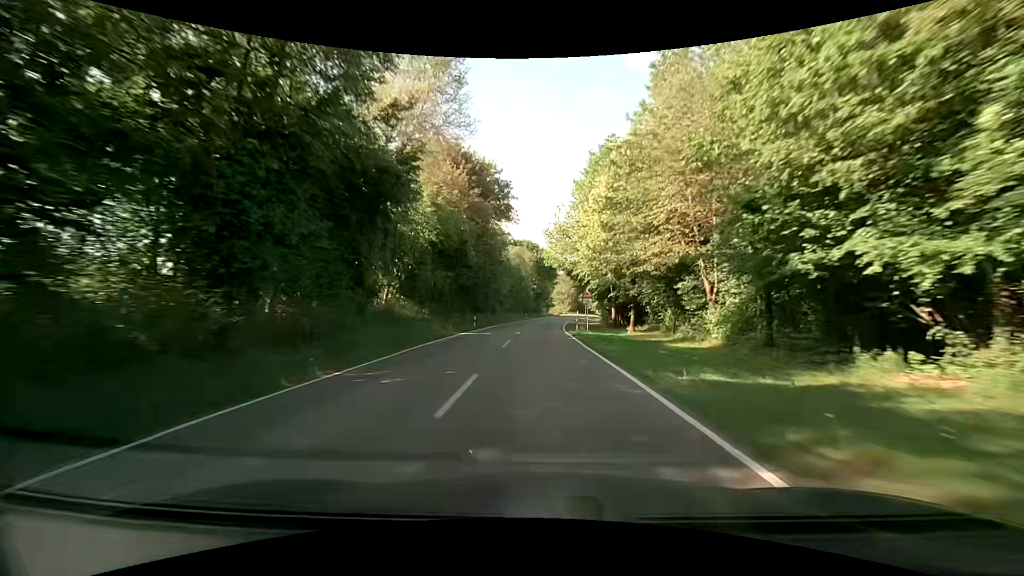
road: secondary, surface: asphalt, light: Day
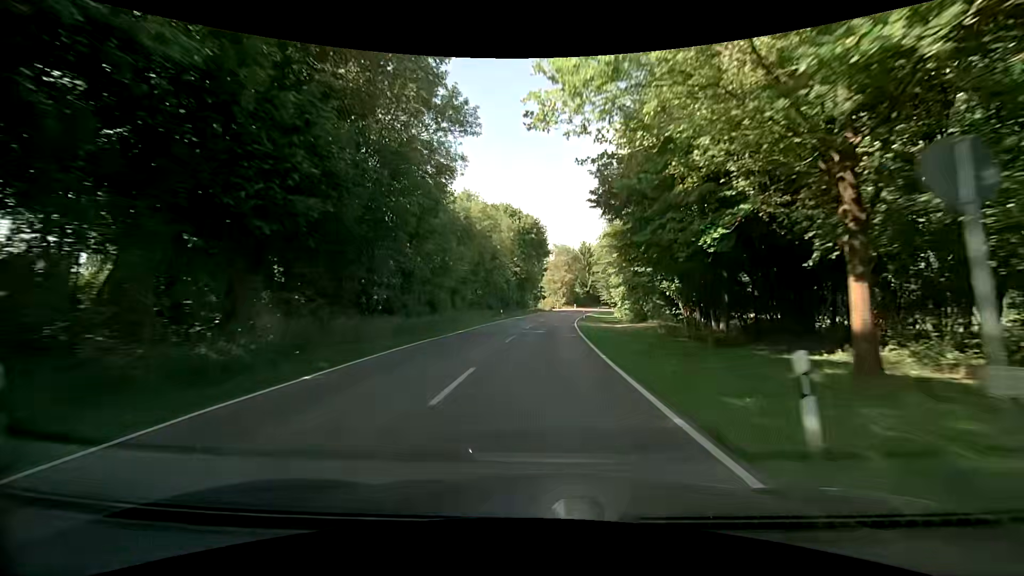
(+0.2, +35.0) m; +1°
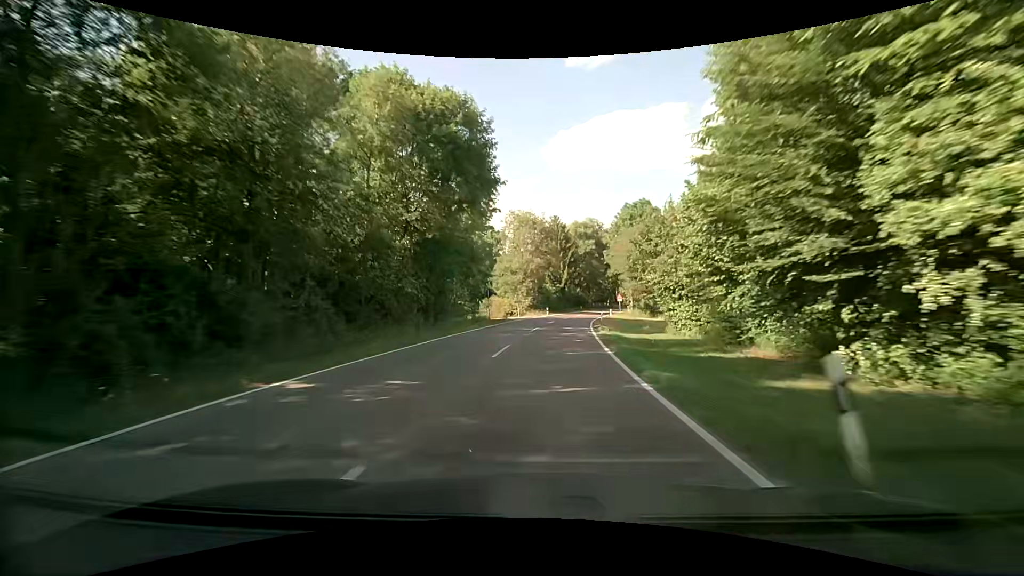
(+1.7, +45.9) m; +4°
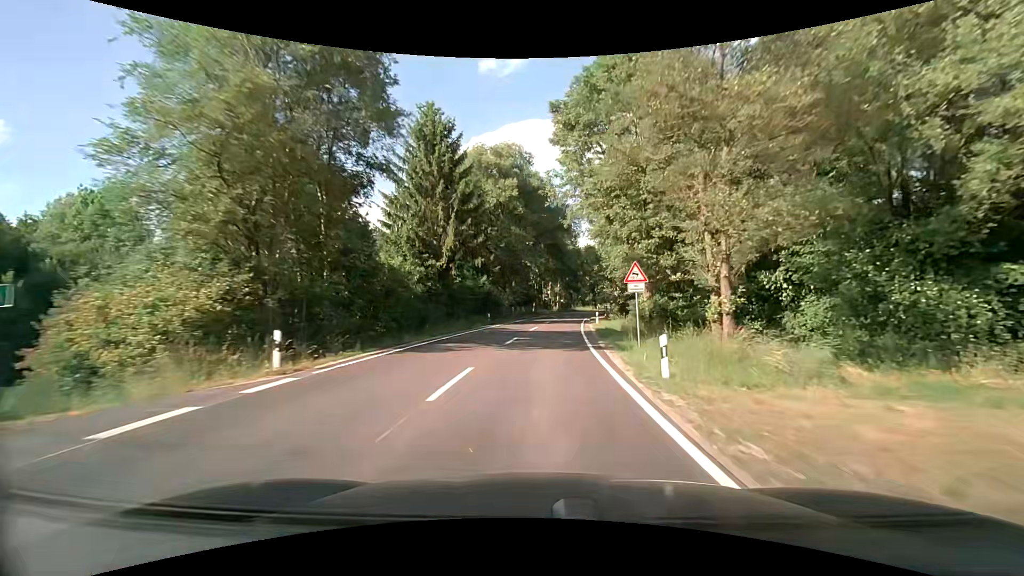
(+5.0, +55.6) m; +10°
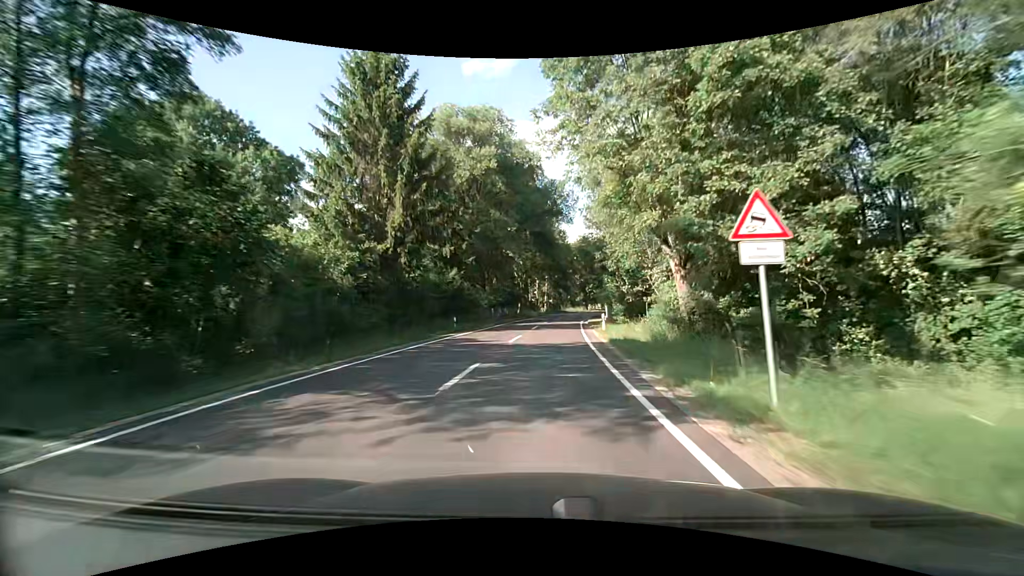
(+0.1, +11.1) m; +1°
(0, +10) (0, +20) (+1, +30) (+2, +40) (+3, +50) (+4, +60) (+6, +70) (+8, +79) (+10, +89) (+13, +99) m
